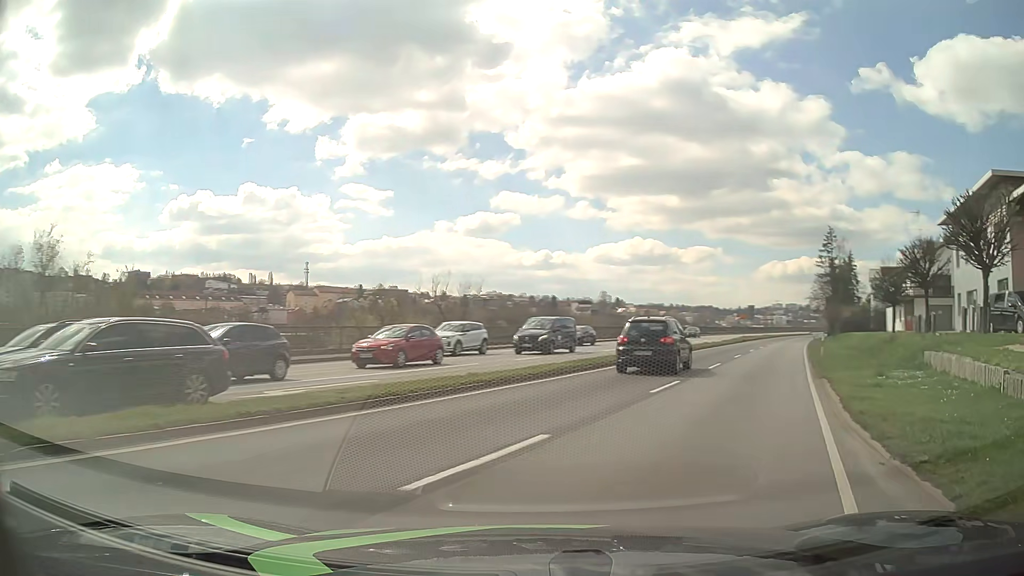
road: primary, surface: asphalt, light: Day
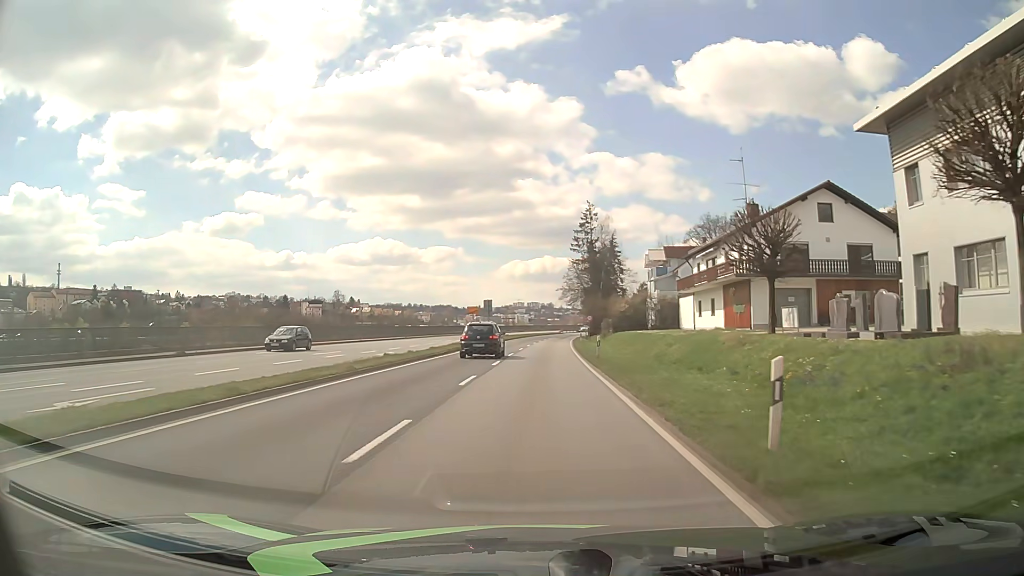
(+8.2, +24.6) m; +22°
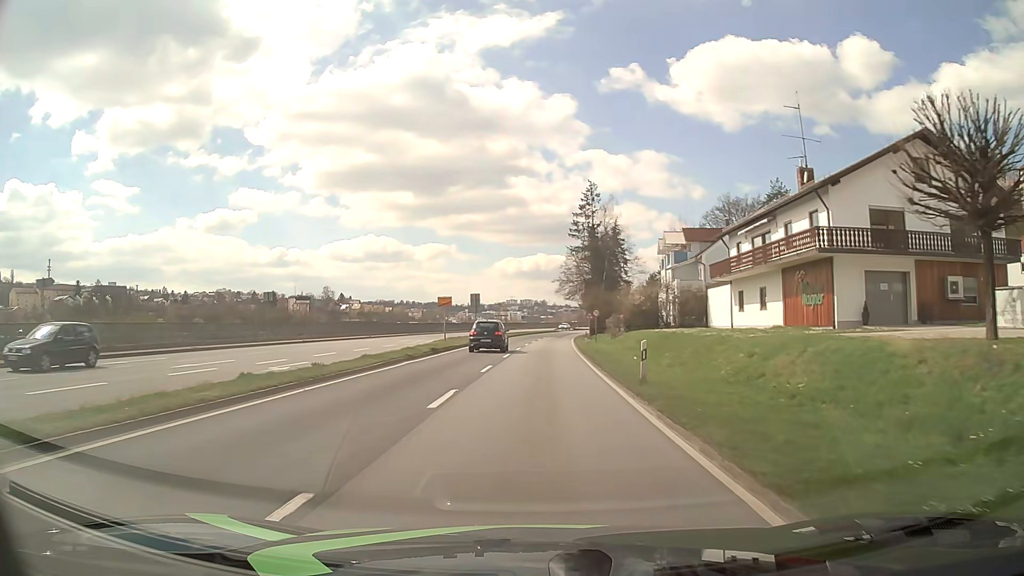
(+0.1, +13.9) m; +1°
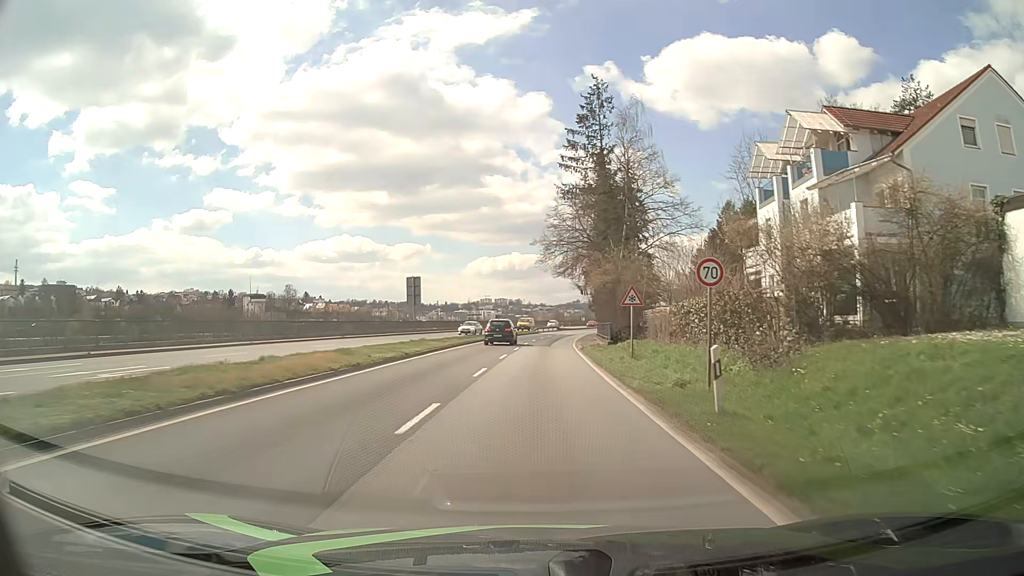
(+0.7, +39.5) m; +2°
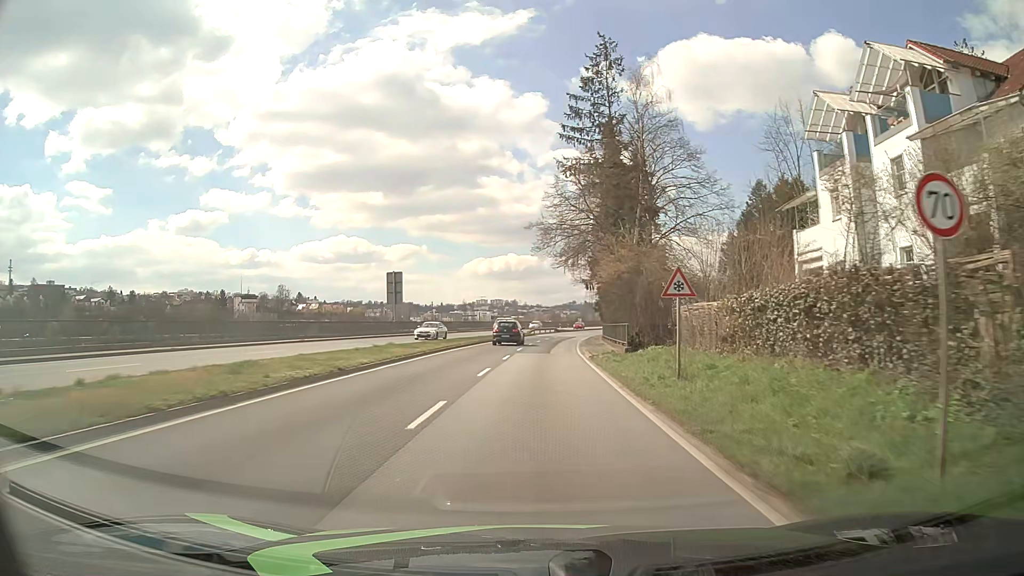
(0.0, +8.7) m; 0°
(0, +10) (0, +20) (0, +30) (+1, +40) (+1, +50) (+2, +60) (+3, +70) (+5, +80) (+6, +90) (+8, +99) m
